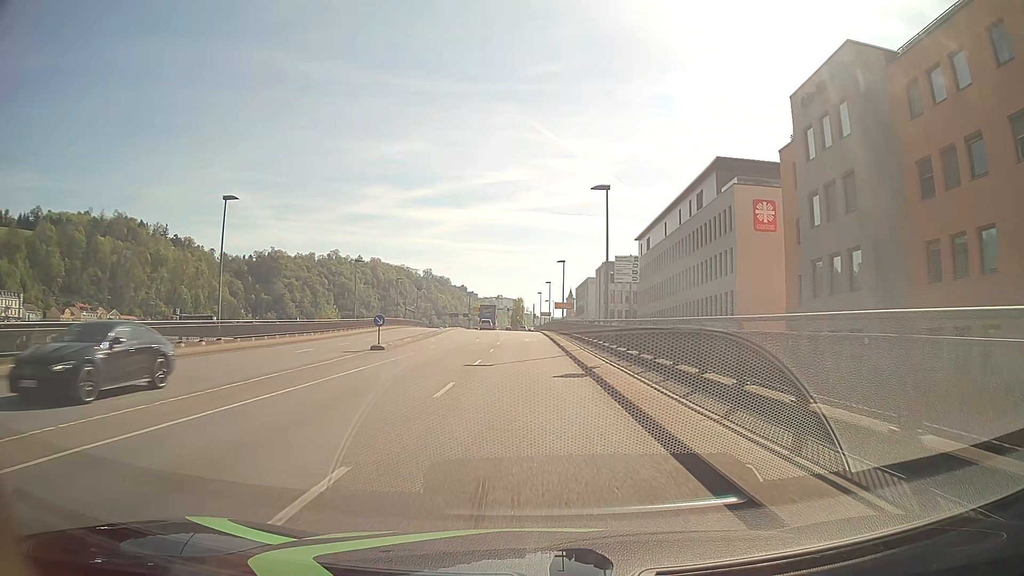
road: primary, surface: asphalt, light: Day
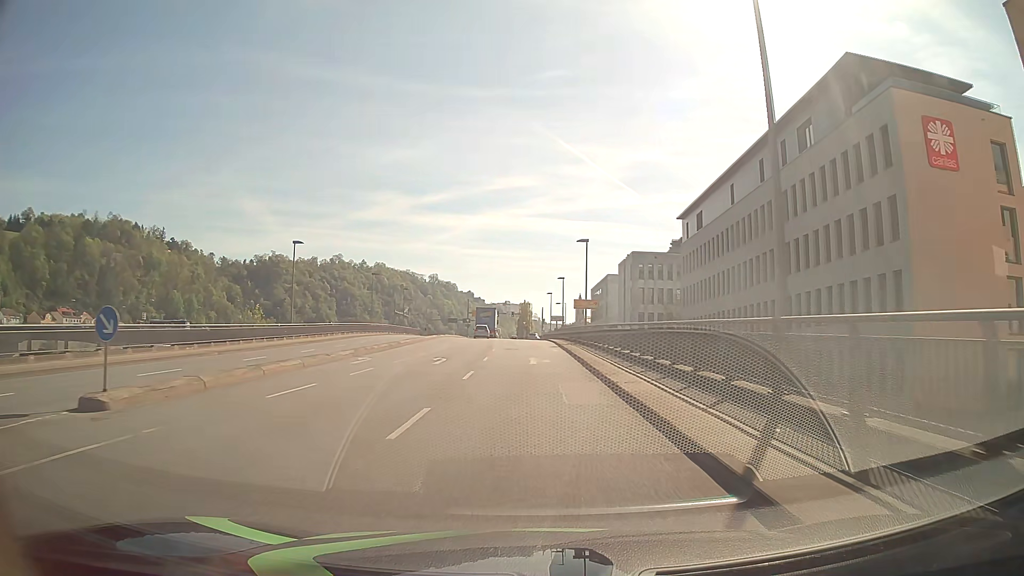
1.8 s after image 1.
(0.0, +22.4) m; 0°
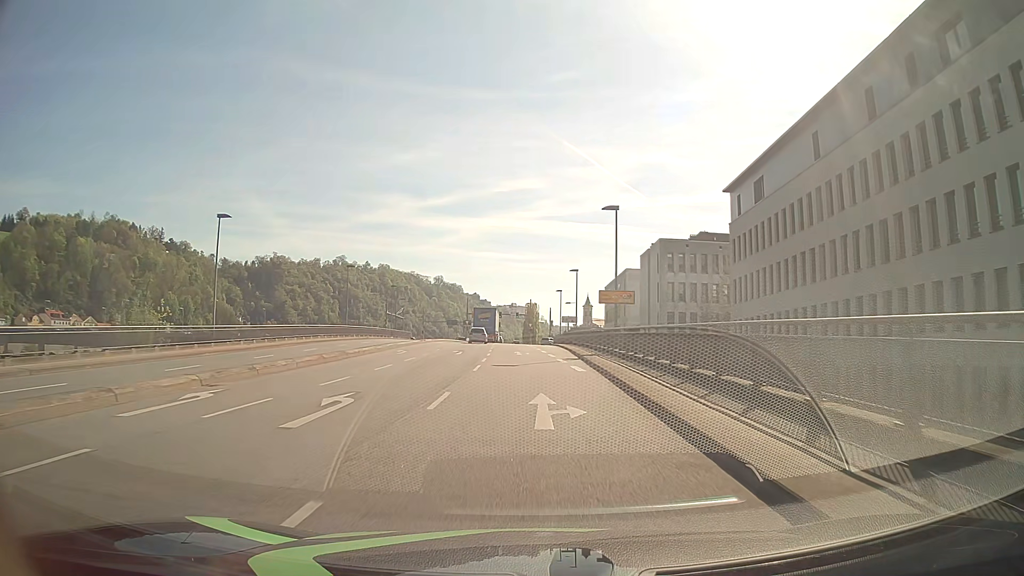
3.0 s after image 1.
(-0.1, +15.0) m; -1°
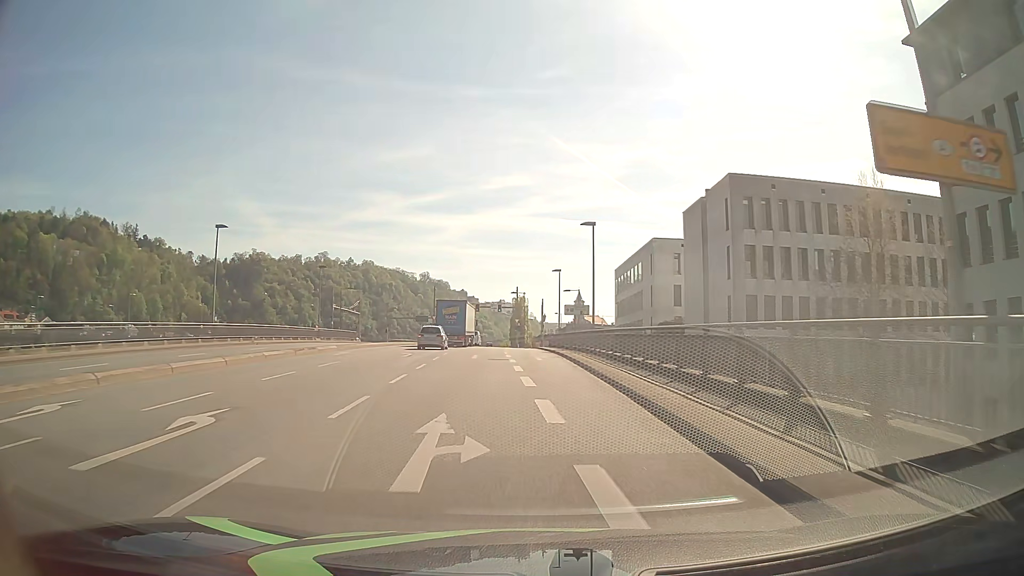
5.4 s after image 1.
(+0.3, +30.2) m; +1°
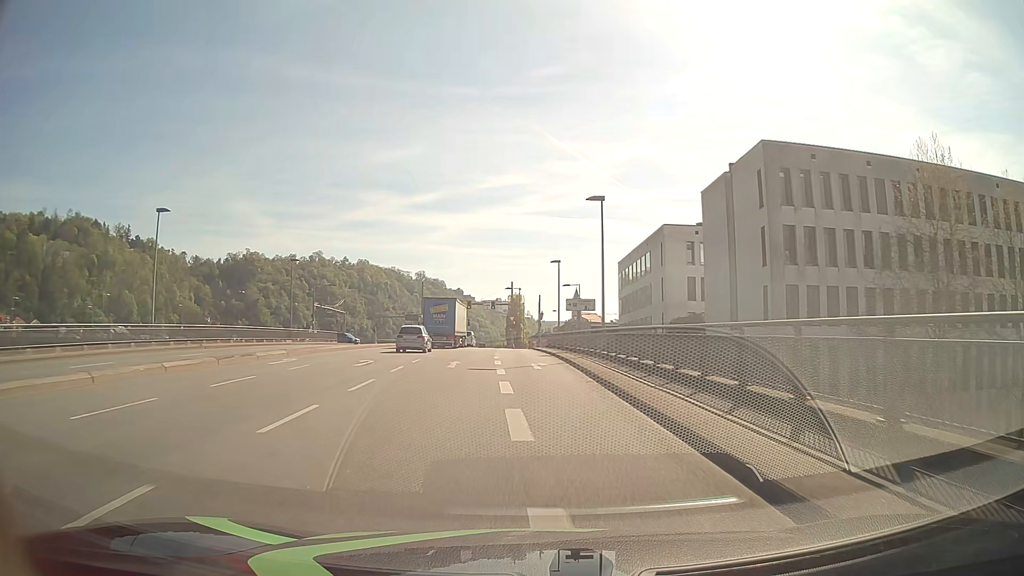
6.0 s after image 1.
(0.0, +7.6) m; 0°
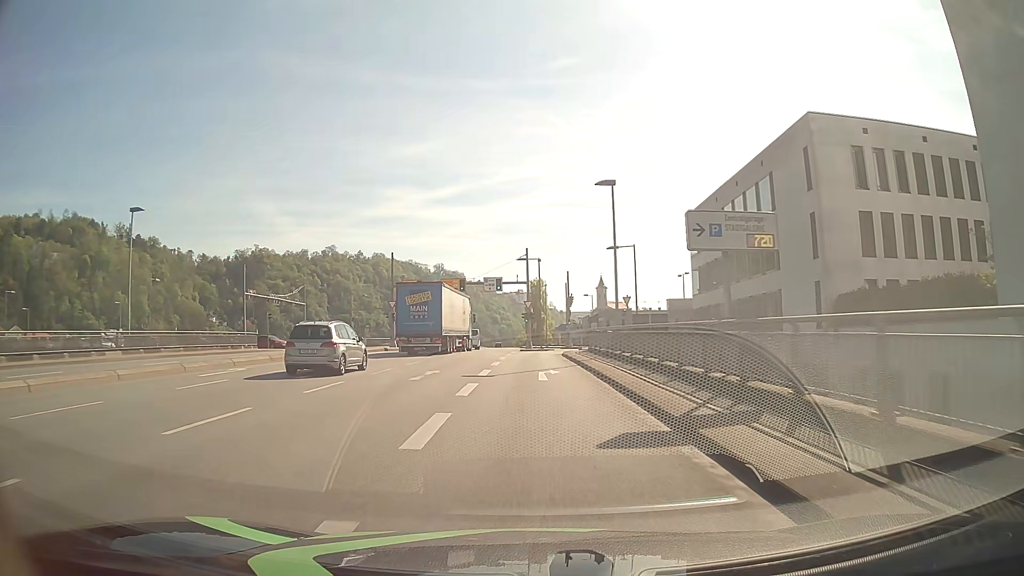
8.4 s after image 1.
(-0.3, +30.6) m; -2°
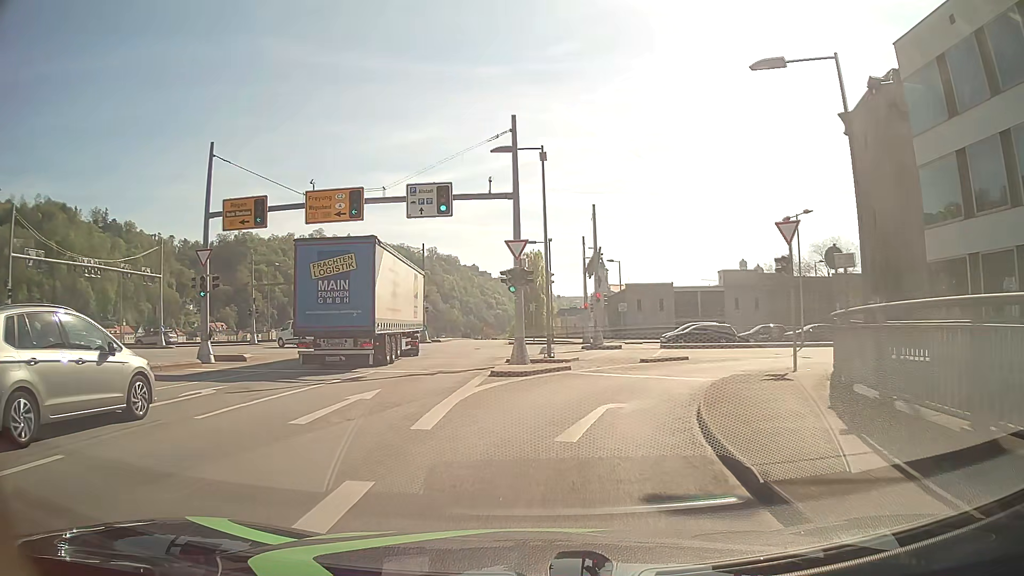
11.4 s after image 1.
(0.0, +34.5) m; 0°
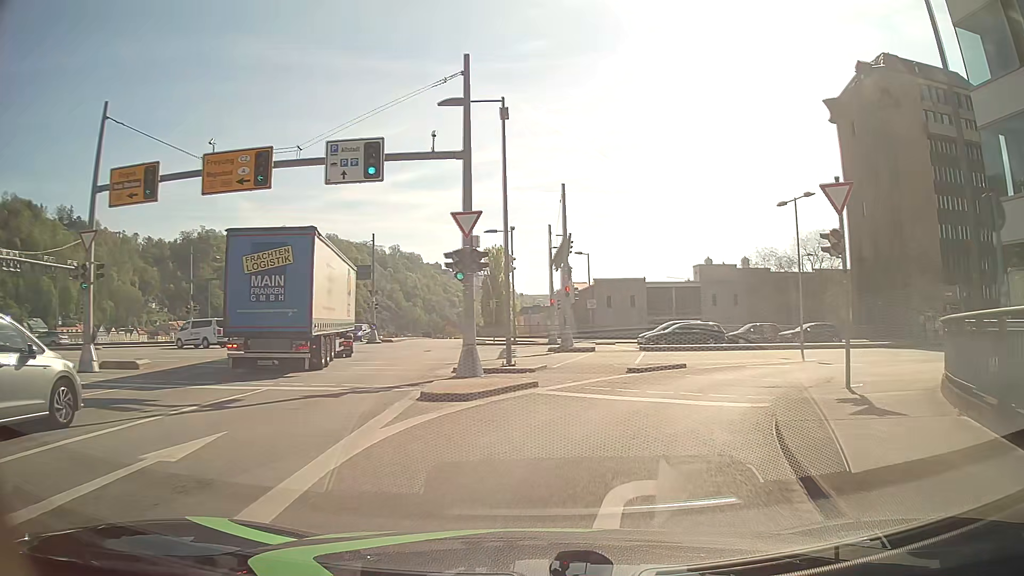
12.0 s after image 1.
(+0.1, +5.6) m; +3°
(+1, +10) (+5, +19) (+13, +26) (+22, +30) (+31, +33) (+41, +35) (+51, +36) (+61, +36) (+71, +37) (+80, +41) m
